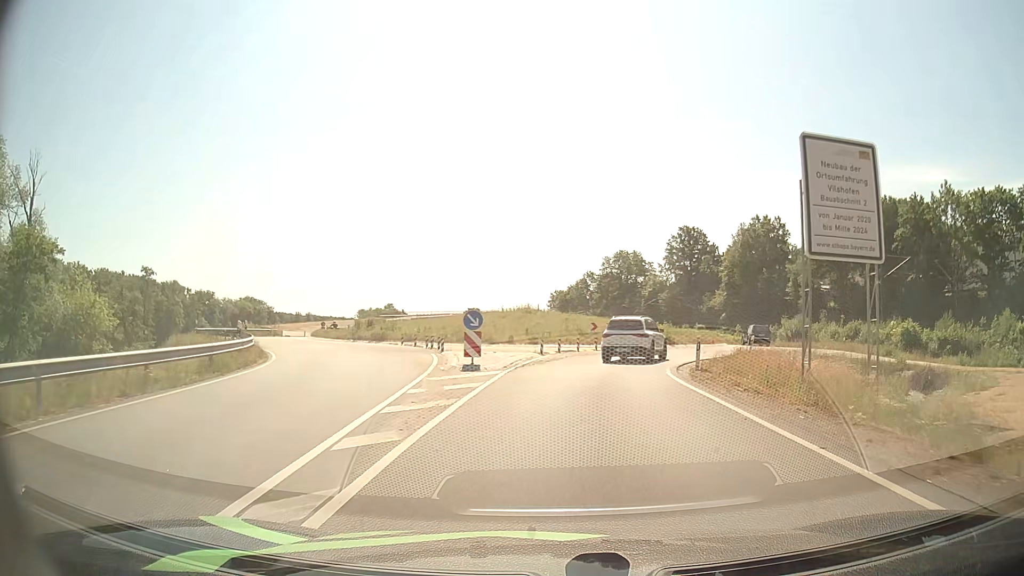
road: primary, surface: asphalt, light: Day
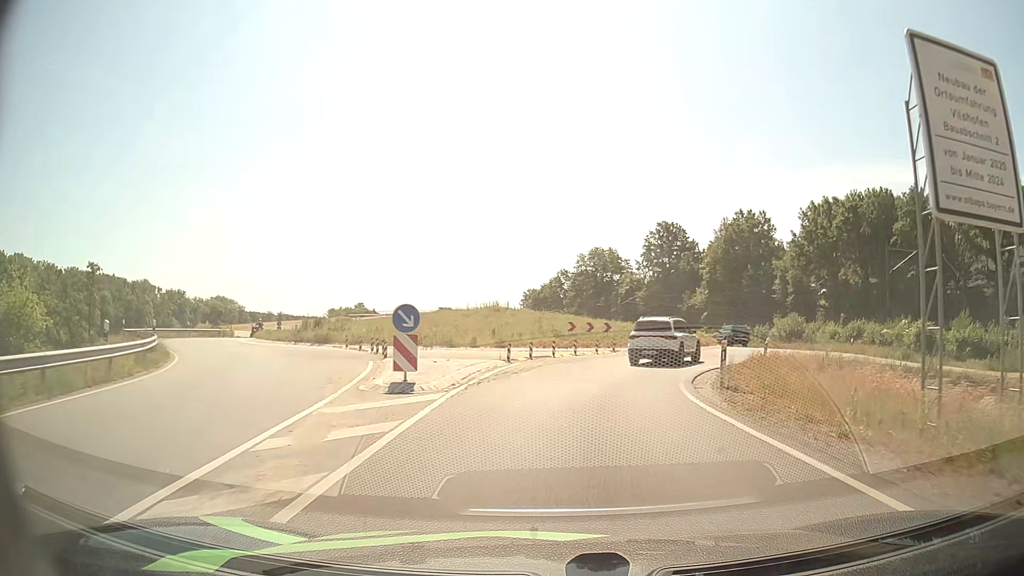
(+0.1, +5.9) m; +2°
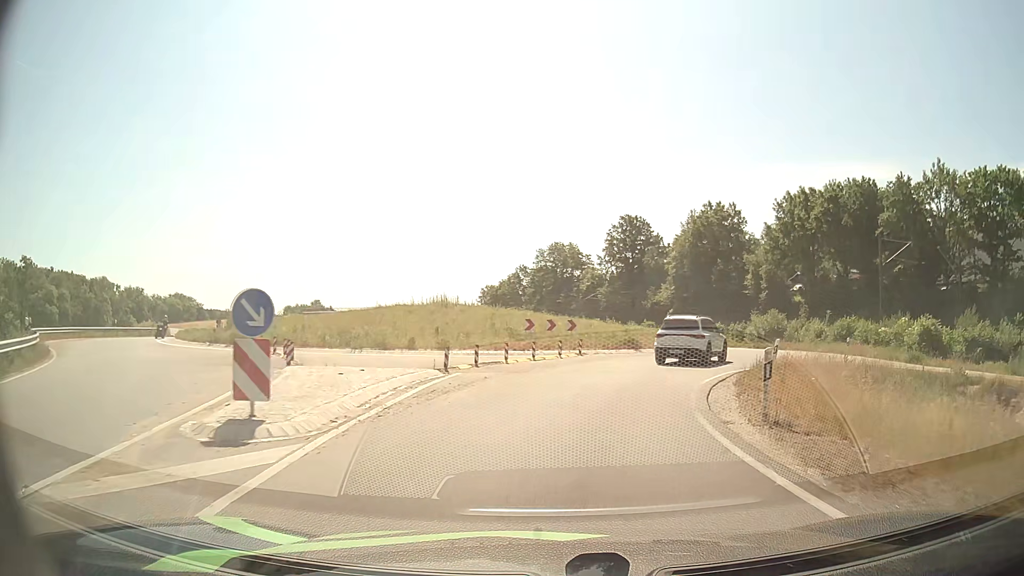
(+0.2, +5.6) m; +4°
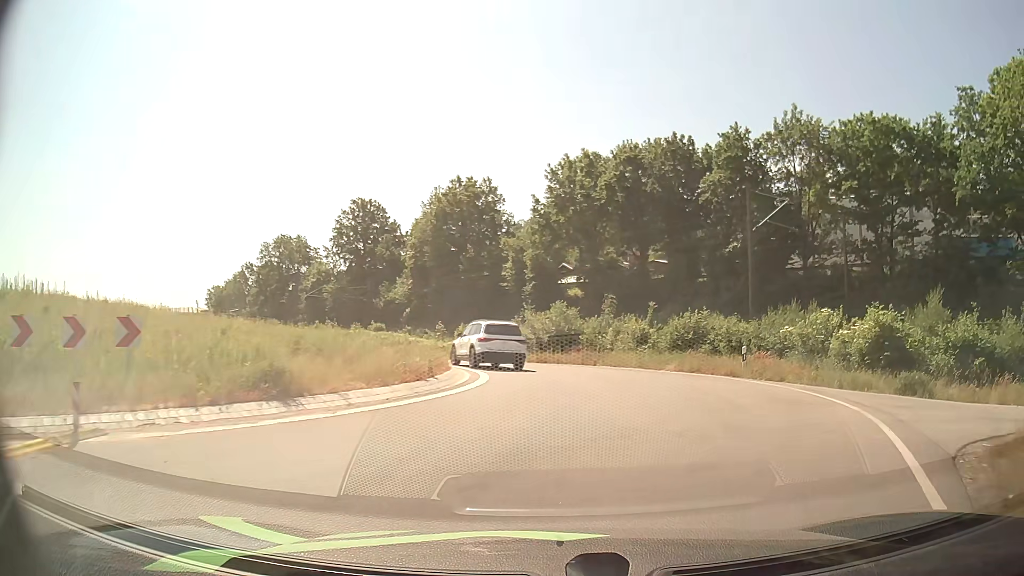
(+3.3, +20.1) m; +22°
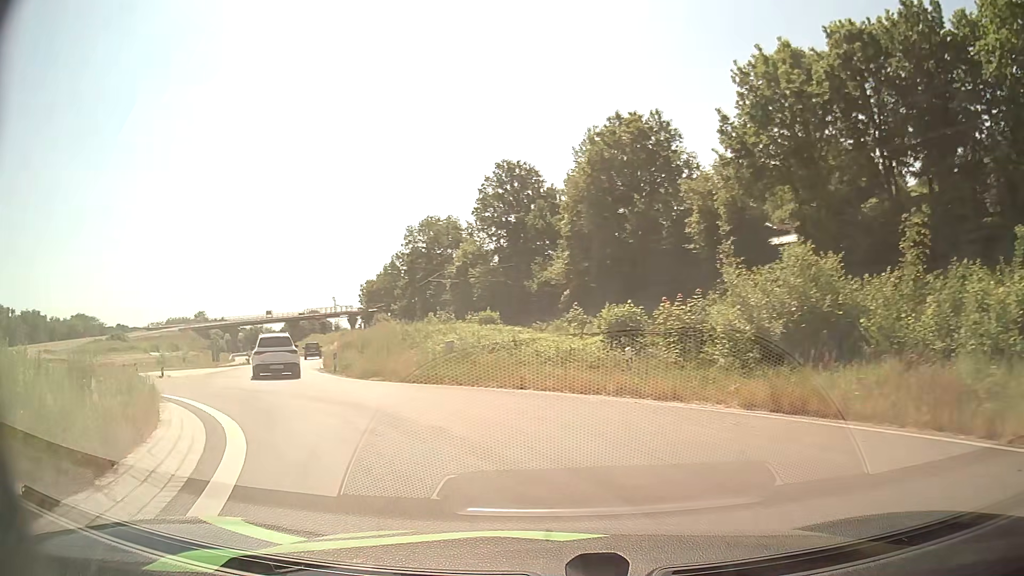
(-0.3, +23.3) m; -16°
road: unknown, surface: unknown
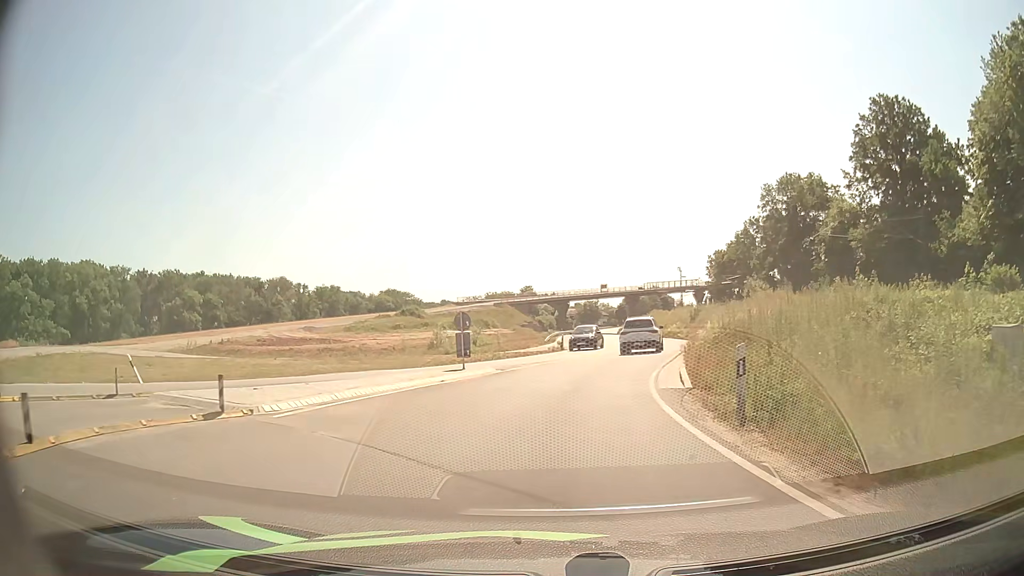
(-6.3, +18.6) m; -30°
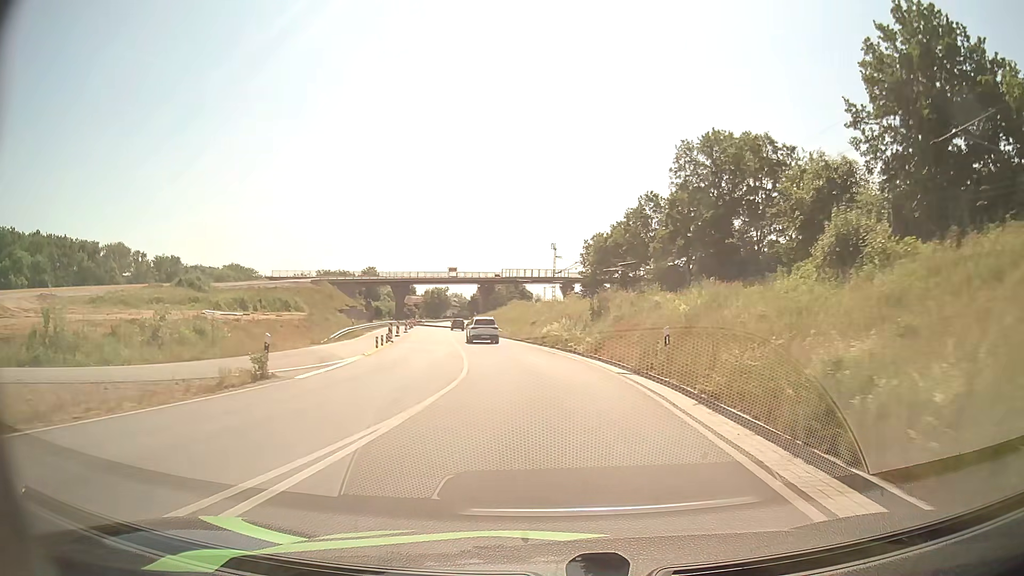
(+3.9, +31.6) m; +12°
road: primary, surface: asphalt
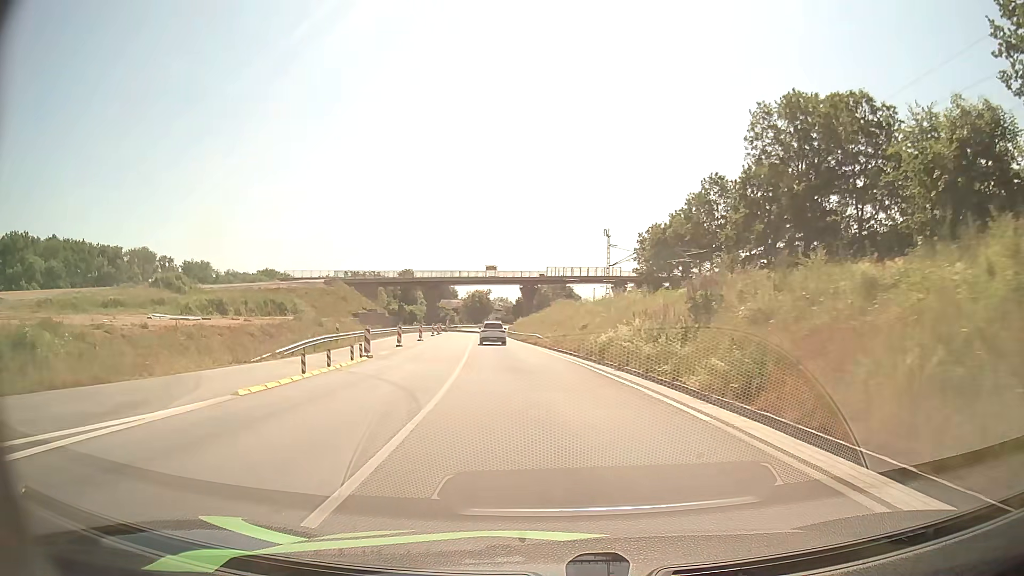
(-0.3, +15.6) m; -4°
(0, +10) (-1, +20) (-2, +30) (-3, +40) (-4, +50) (-5, +60) (-6, +70) (-7, +80) (-7, +90) (-8, +100) m
